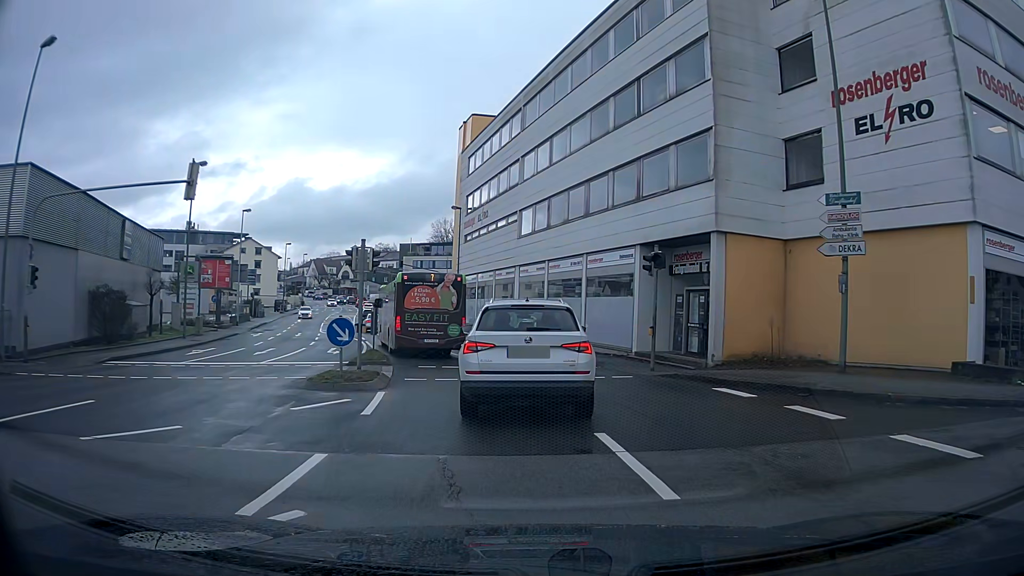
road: tertiary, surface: asphalt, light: Day
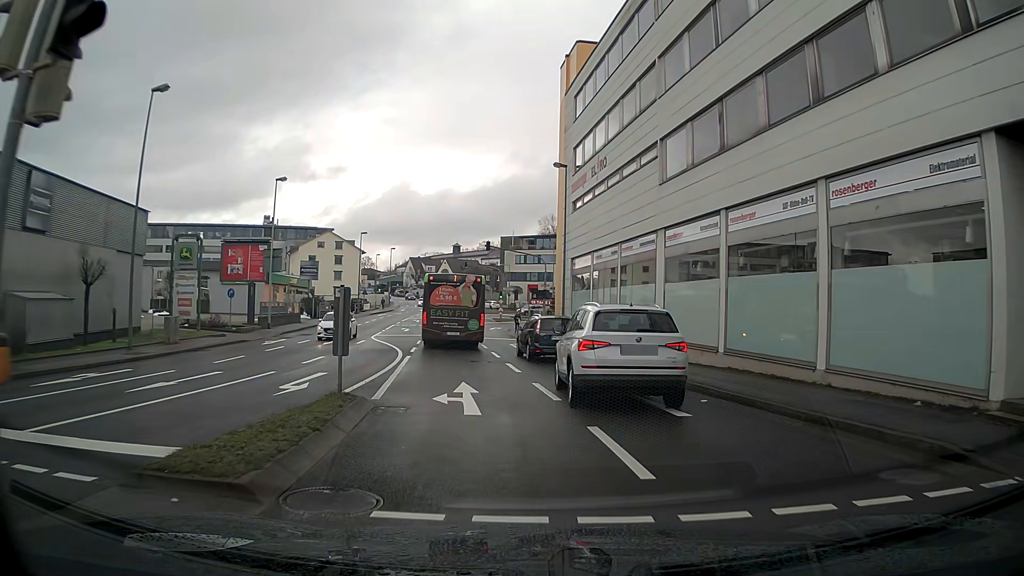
(-1.3, +15.6) m; -10°
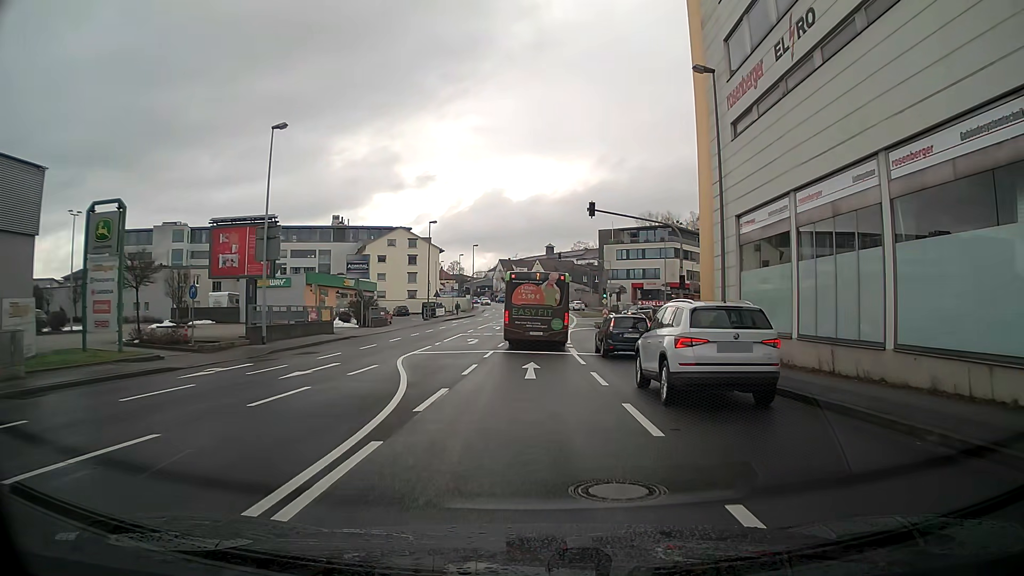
(-1.1, +16.0) m; -6°
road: tertiary_link
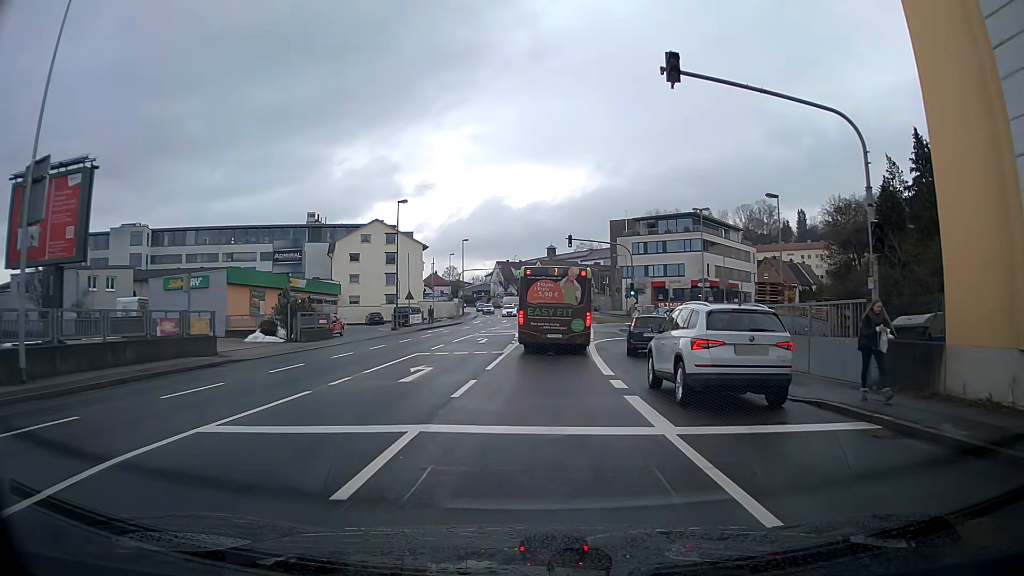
(-0.1, +17.0) m; 0°
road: tertiary
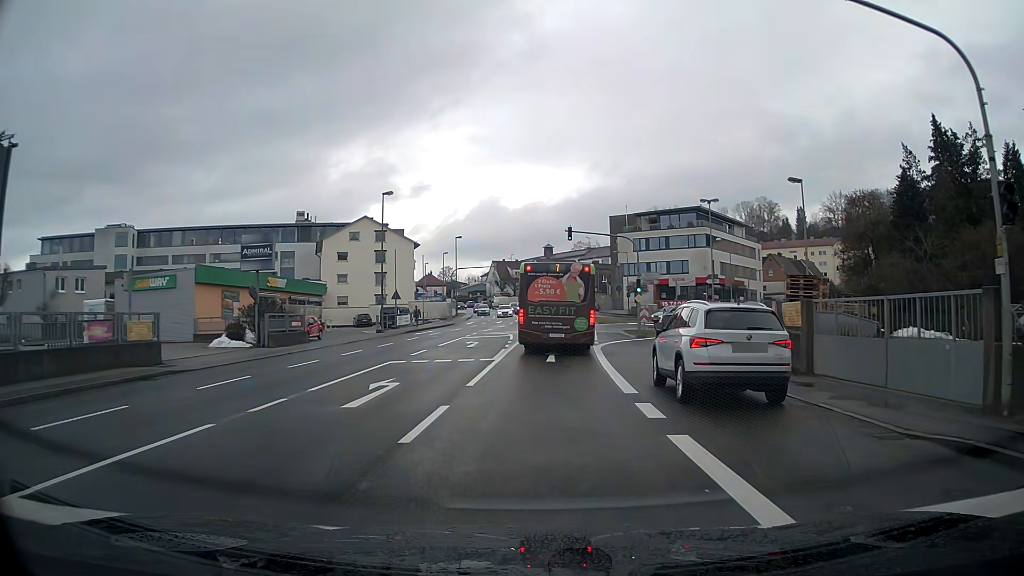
(0.0, +4.2) m; 0°
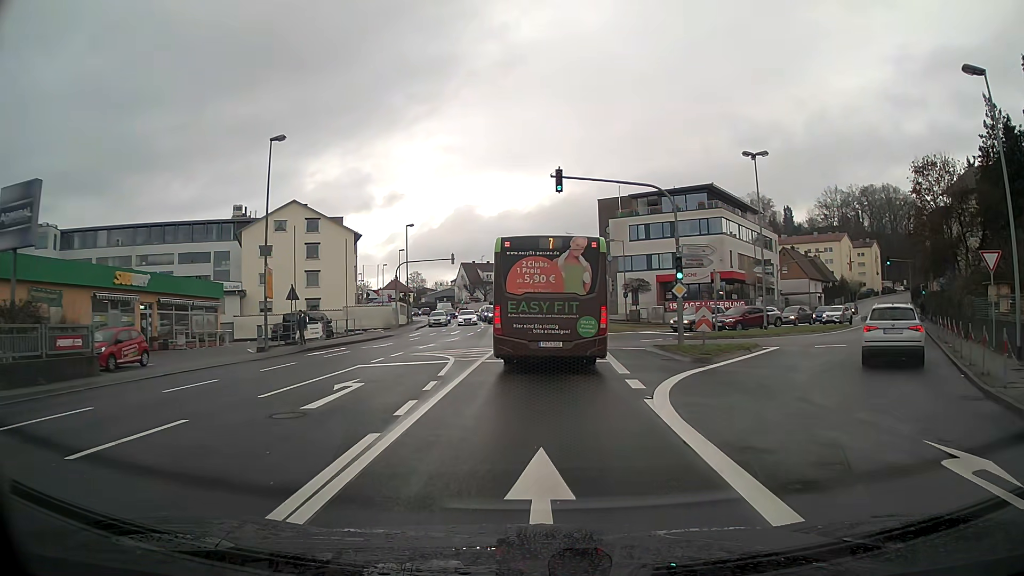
(+0.2, +17.8) m; +2°
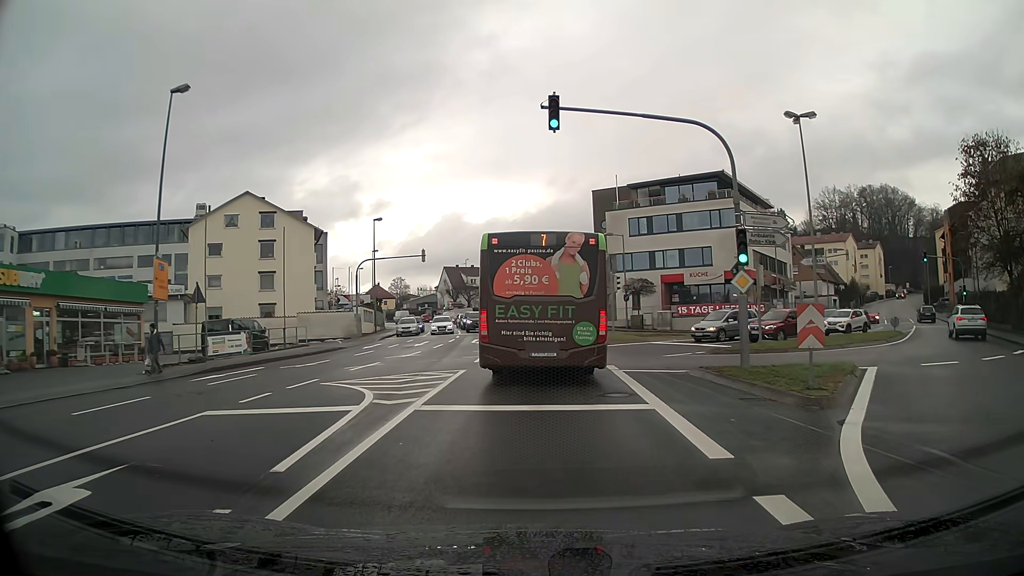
(+0.1, +8.9) m; +1°
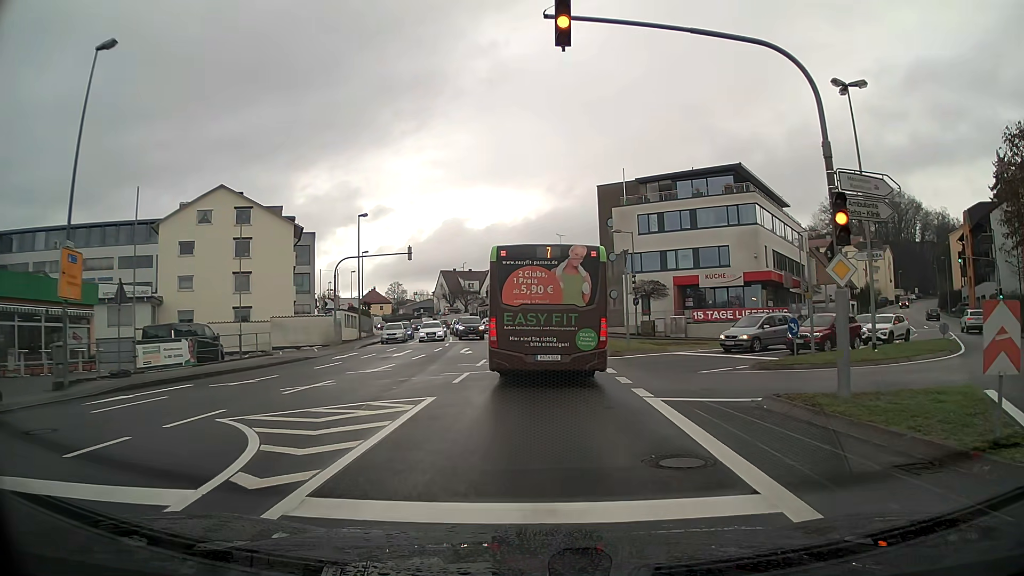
(0.0, +5.5) m; 0°
(0, +10) (0, +20) (0, +30) (-1, +40) (-1, +50) (-3, +60) (-5, +70) (-7, +79) (-10, +89) (-13, +98) m
